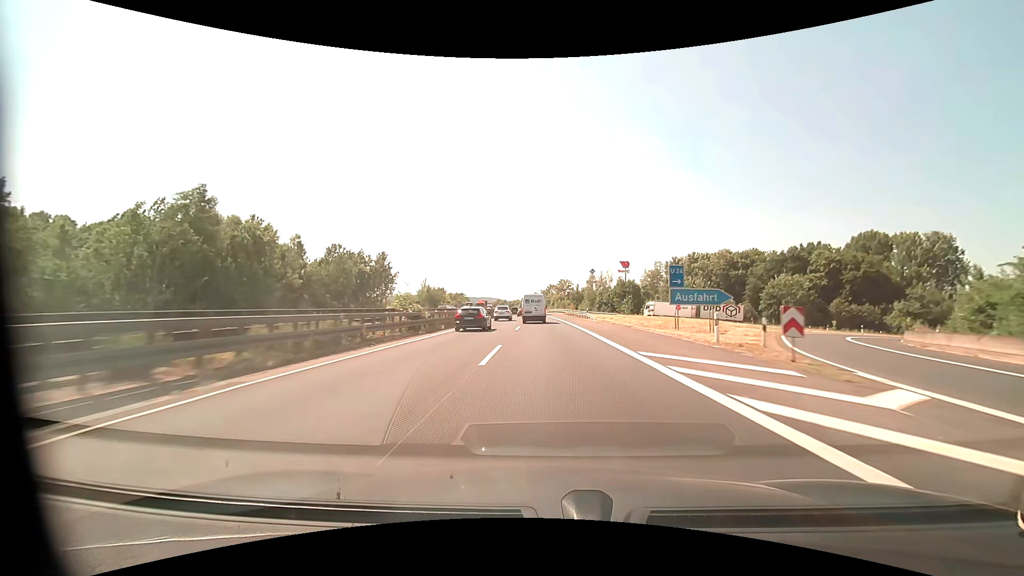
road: motorway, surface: asphalt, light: Day
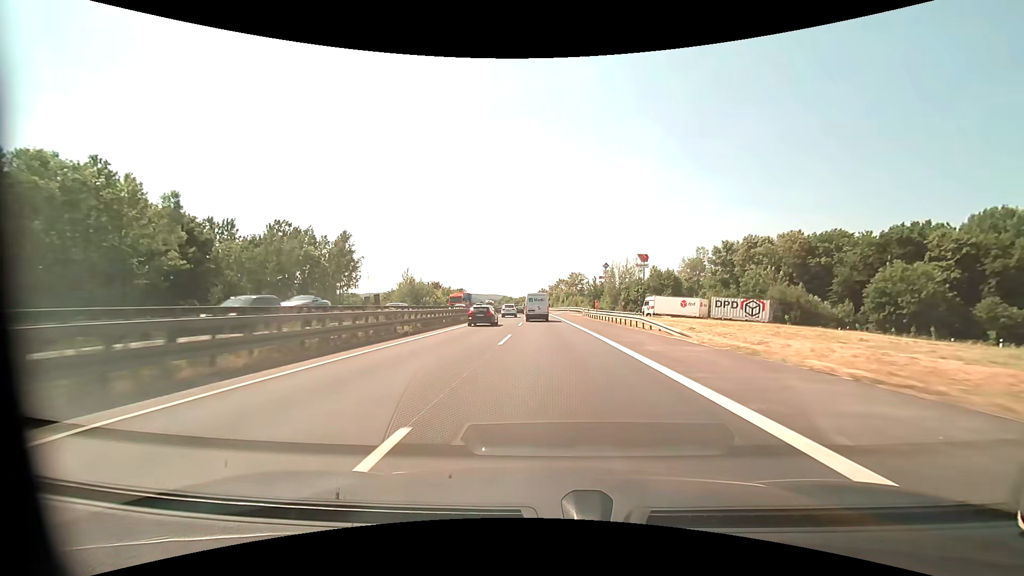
(-0.3, +30.5) m; -1°
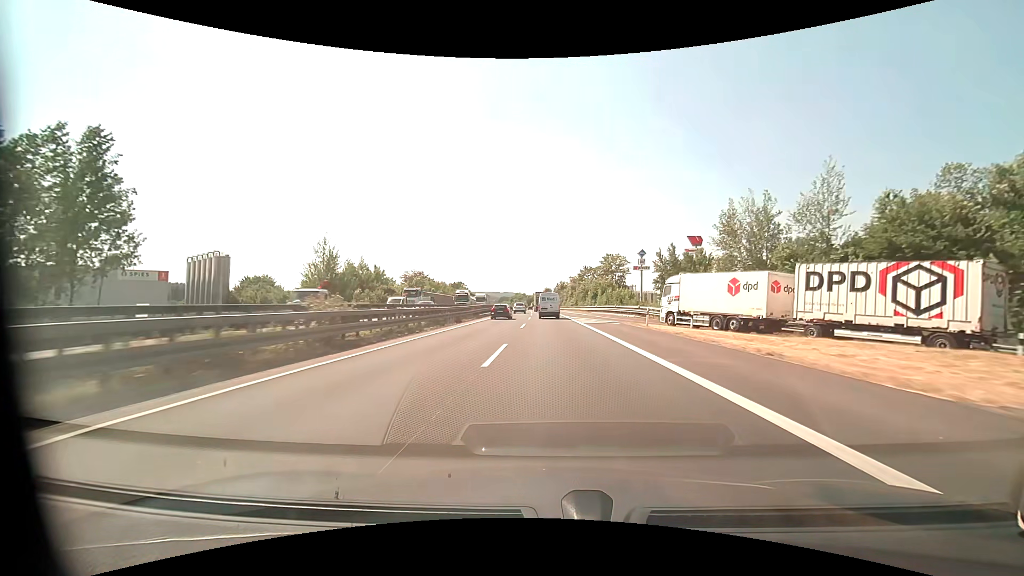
(-1.0, +60.6) m; -2°
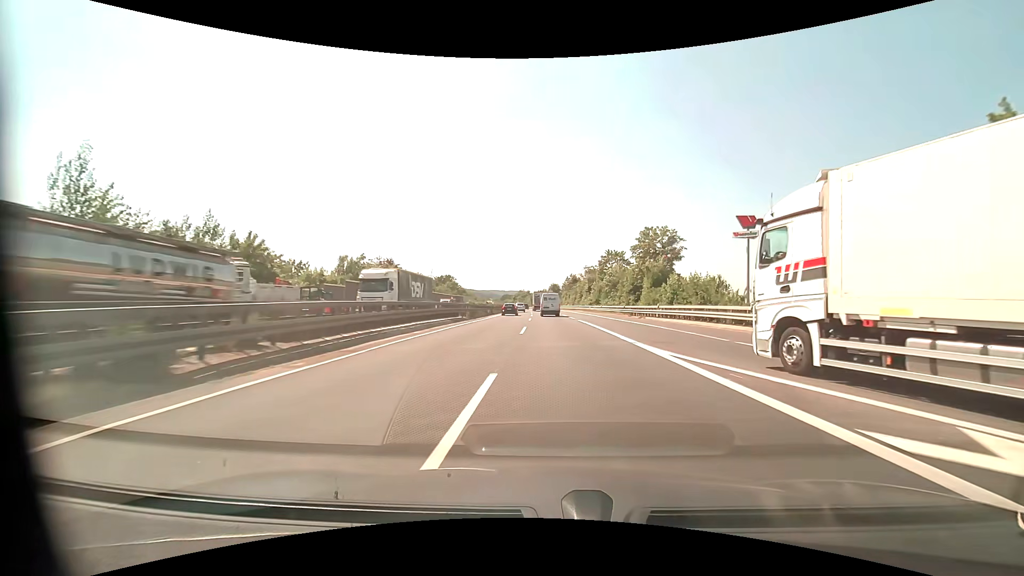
(-0.5, +43.2) m; -1°
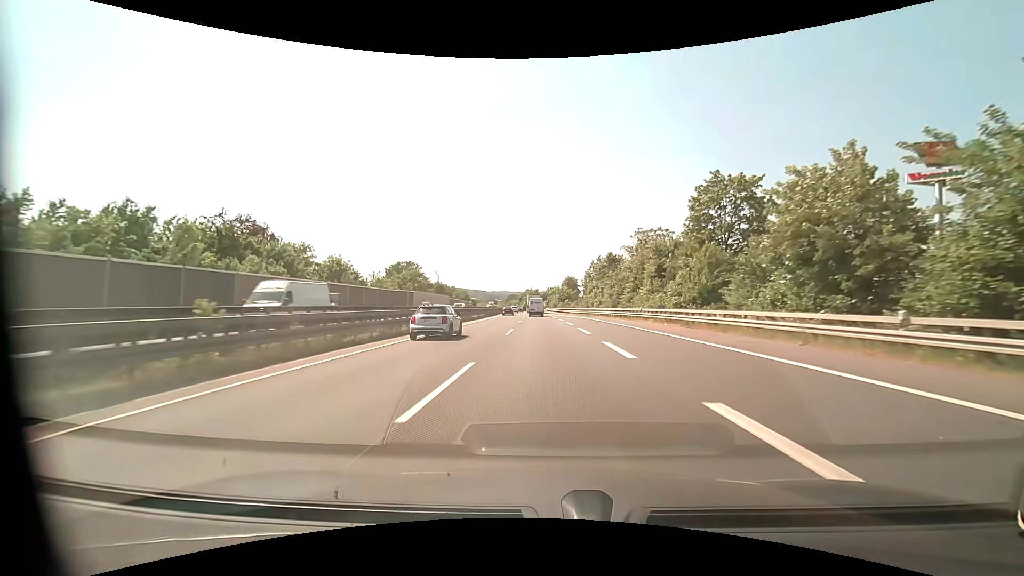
(+0.2, +69.3) m; -1°
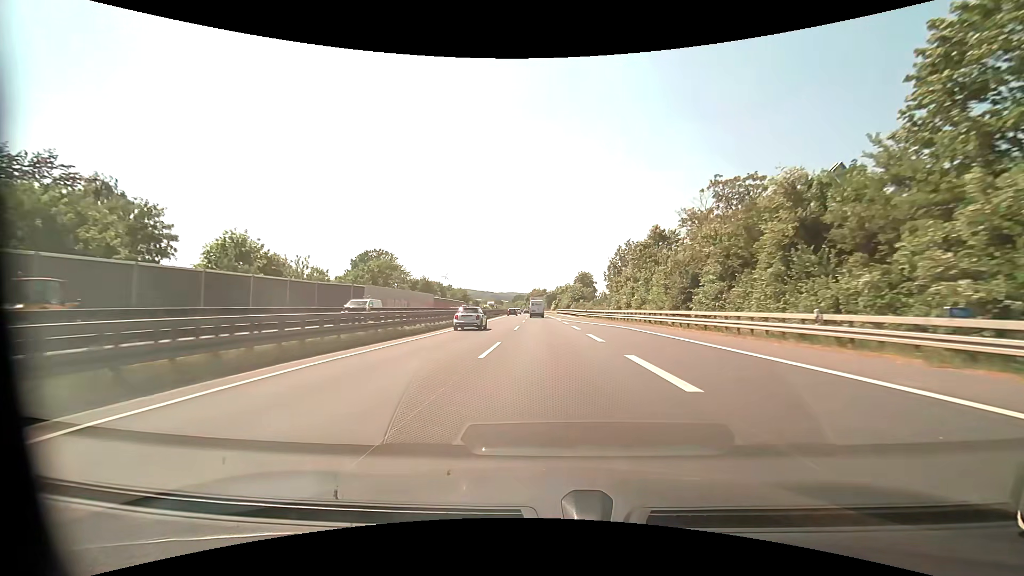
(-0.3, +28.9) m; -1°
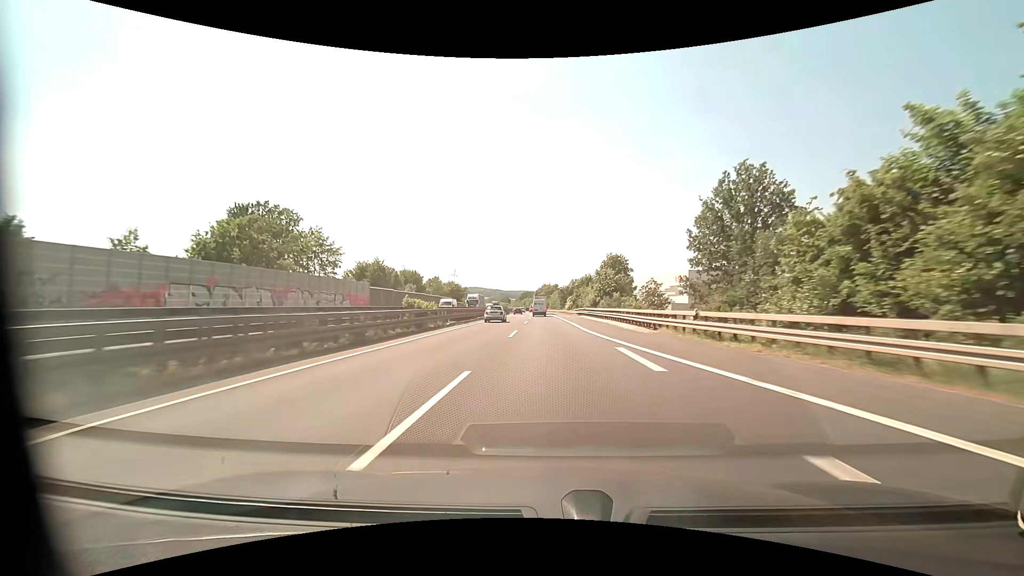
(-0.5, +45.0) m; -1°
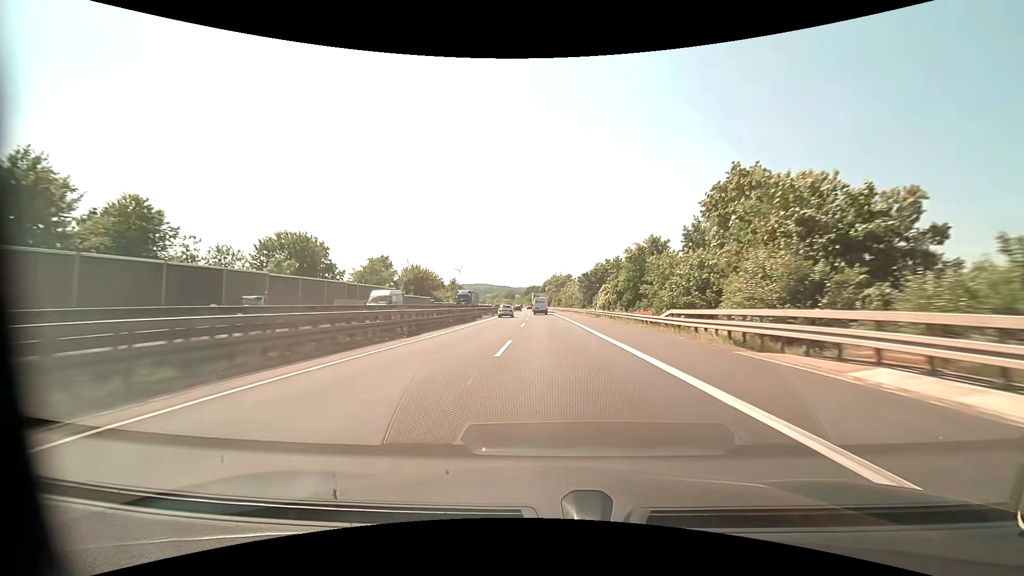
(-0.8, +63.0) m; -1°
(0, +10) (0, +20) (0, +30) (0, +40) (0, +50) (0, +60) (-1, +70) (-1, +80) (-1, +90) (-2, +100) m
